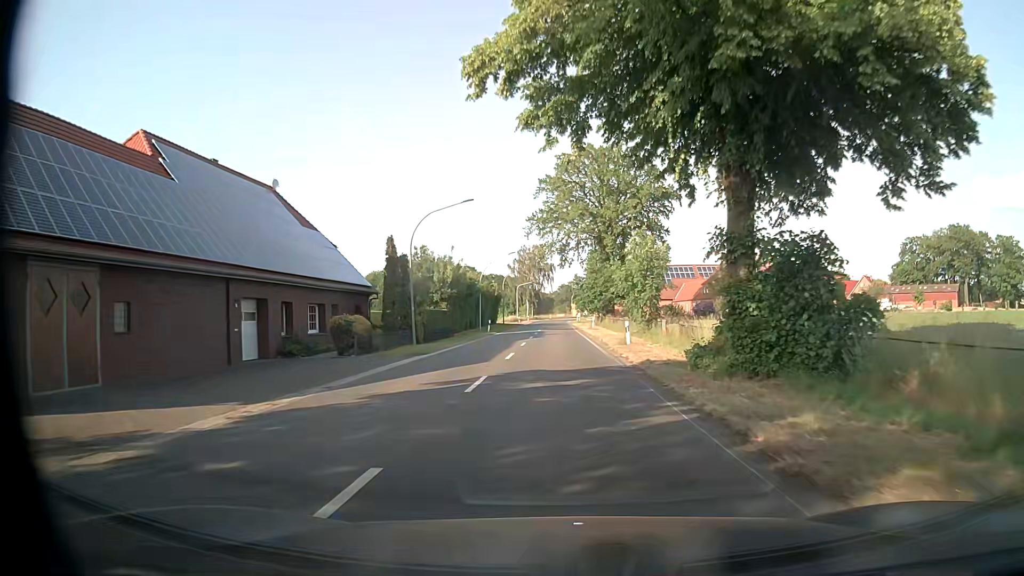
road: secondary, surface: asphalt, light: Day
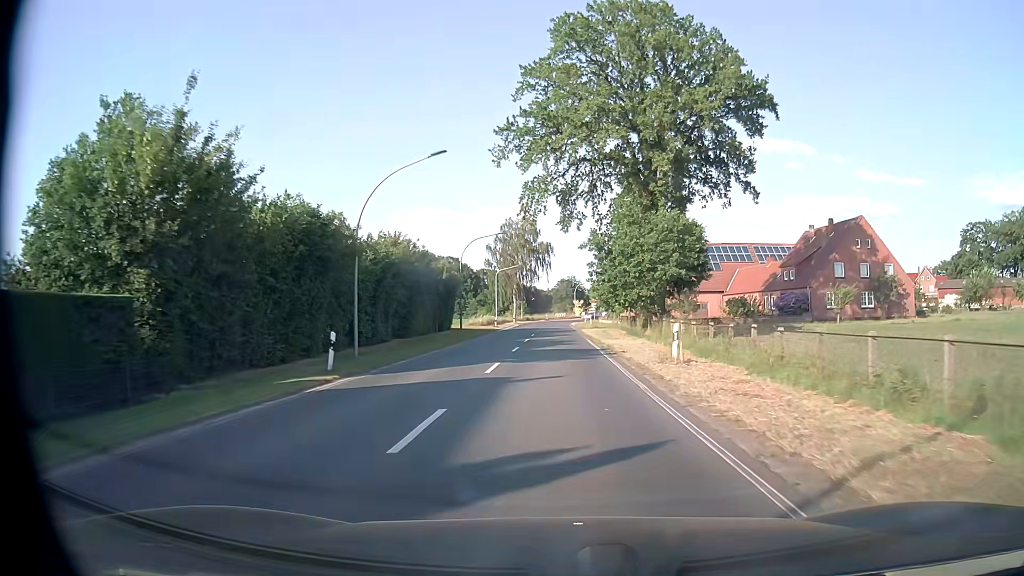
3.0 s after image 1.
(+0.5, +40.5) m; 0°
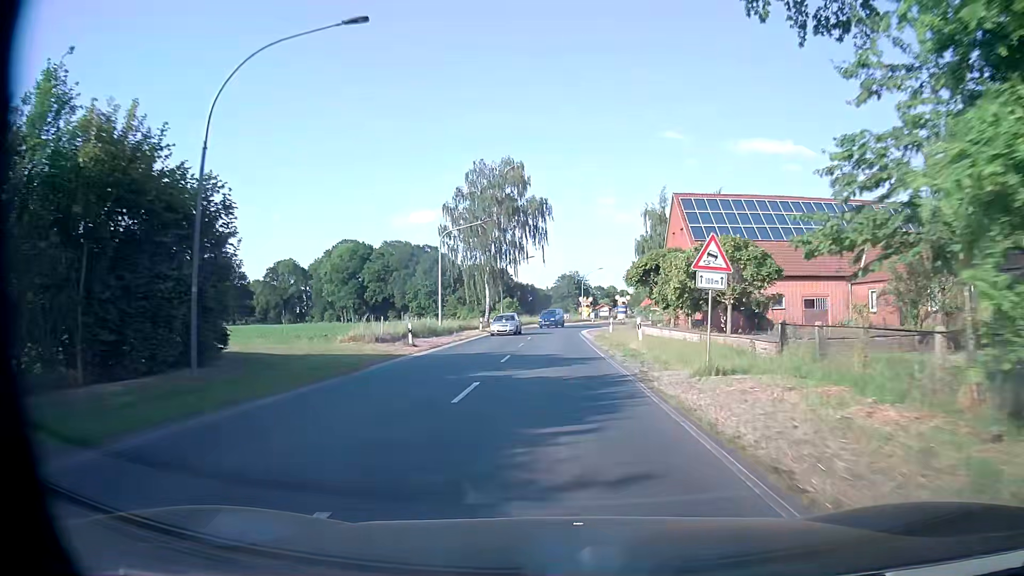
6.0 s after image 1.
(+0.2, +40.3) m; 0°
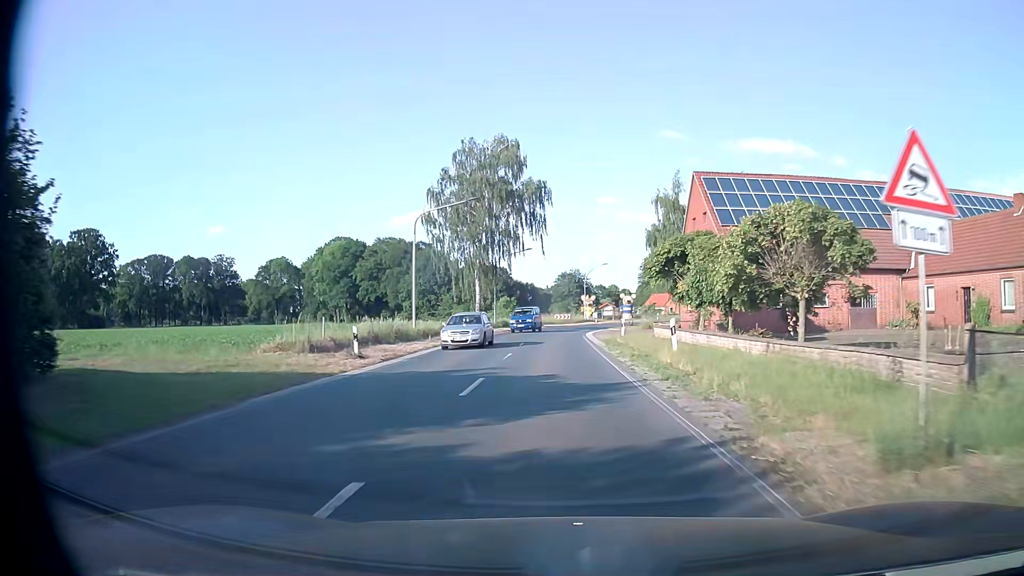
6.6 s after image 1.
(0.0, +8.0) m; -1°
(0, +10) (0, +20) (0, +30) (+1, +40) (+1, +50) (+2, +60) (+5, +70) (+8, +79) (+12, +88) (+18, +97) m
